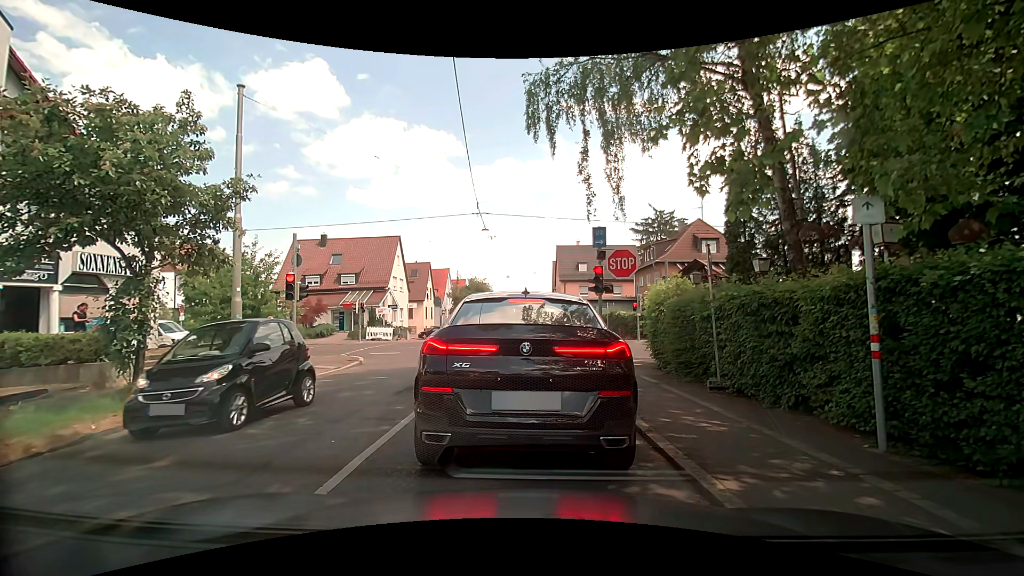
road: tertiary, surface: asphalt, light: Day
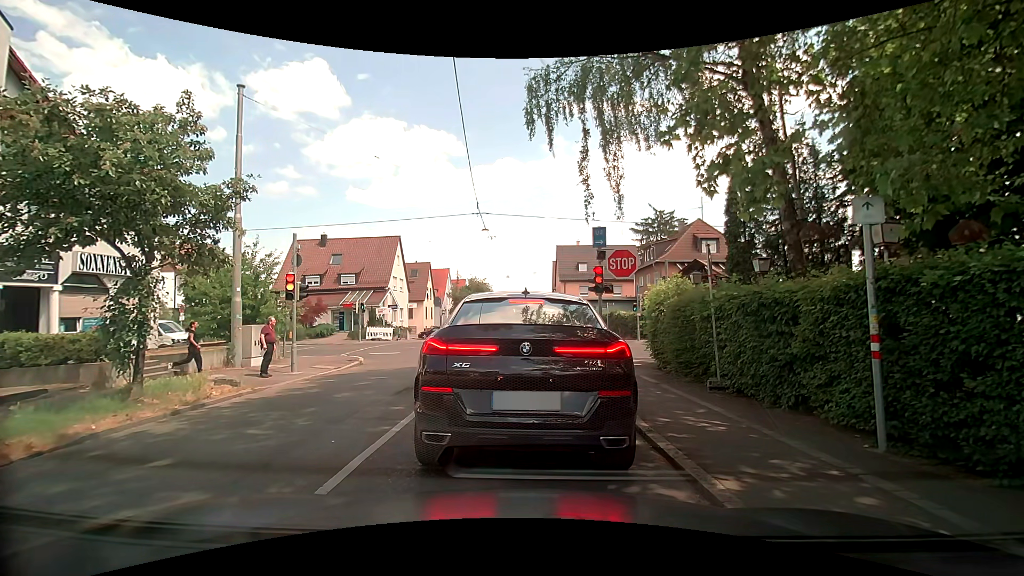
(0.0, 0.0) m; 0°
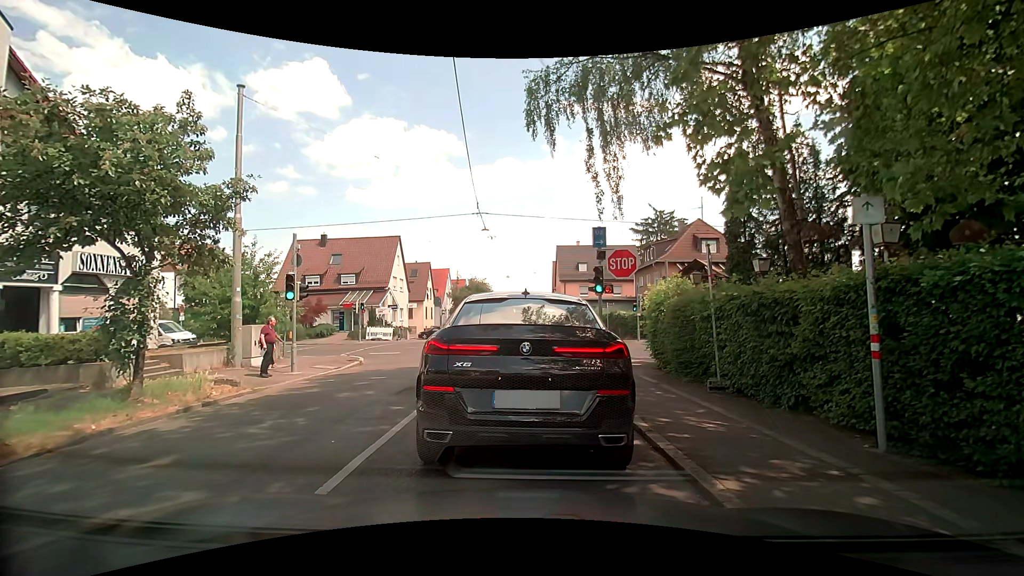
(0.0, 0.0) m; 0°
